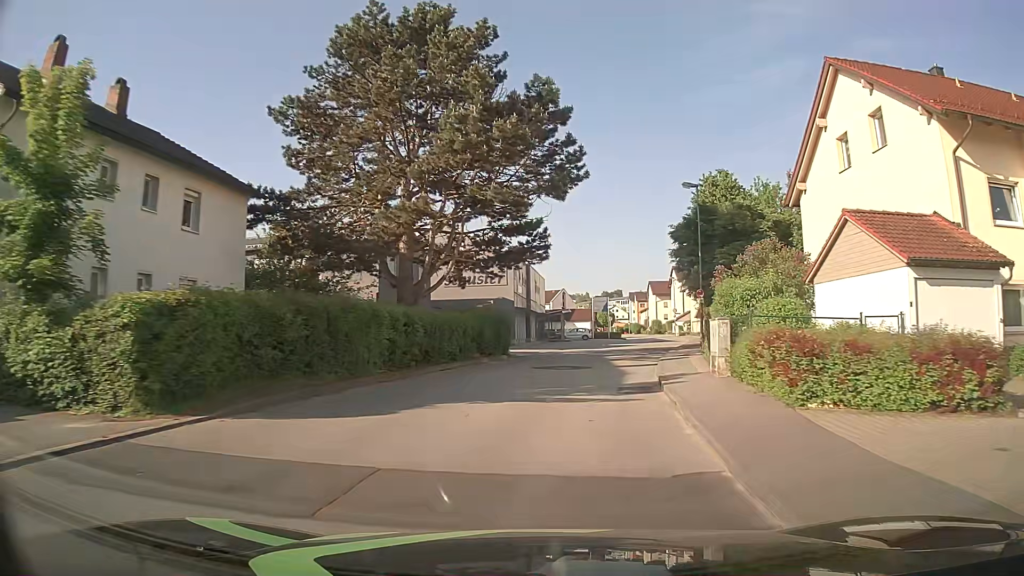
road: unclassified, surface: asphalt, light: Day
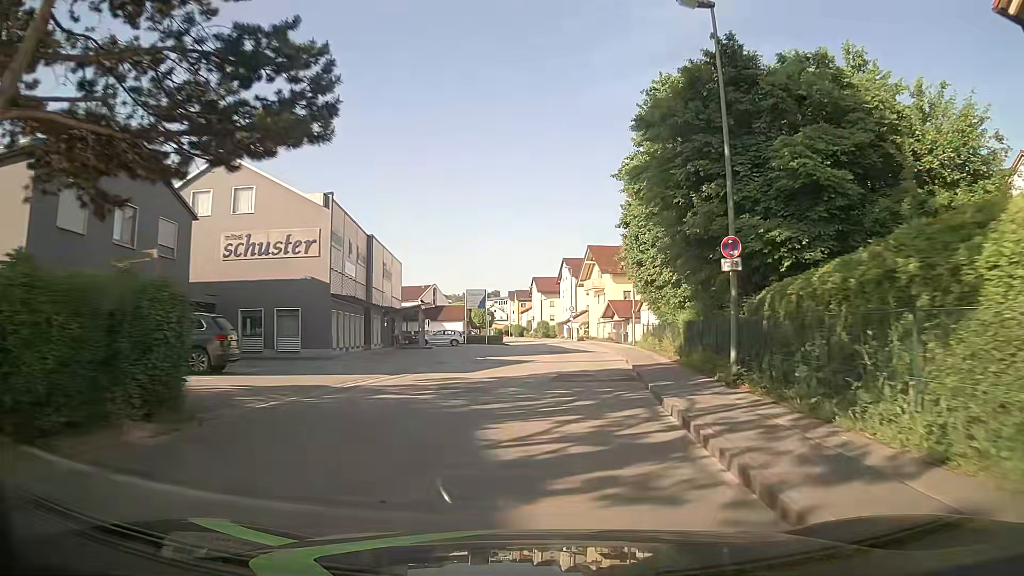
(+1.8, +20.5) m; +10°
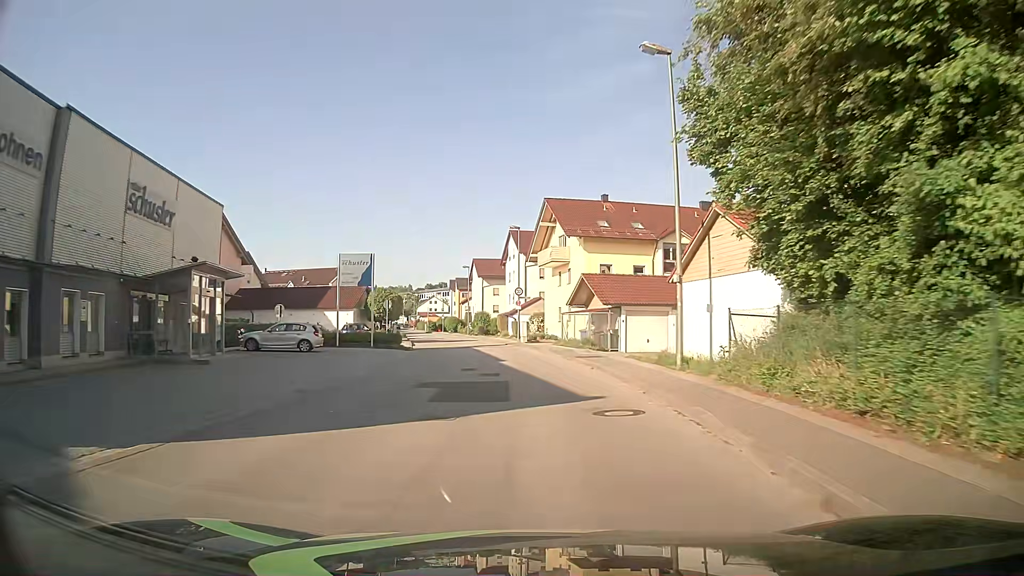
(+1.7, +26.6) m; +5°
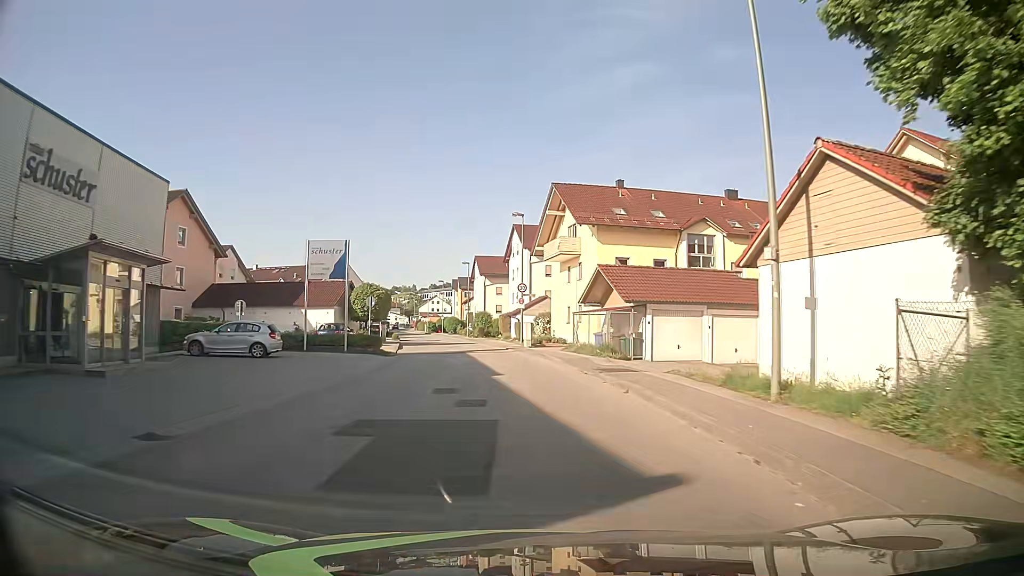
(0.0, +6.2) m; -1°
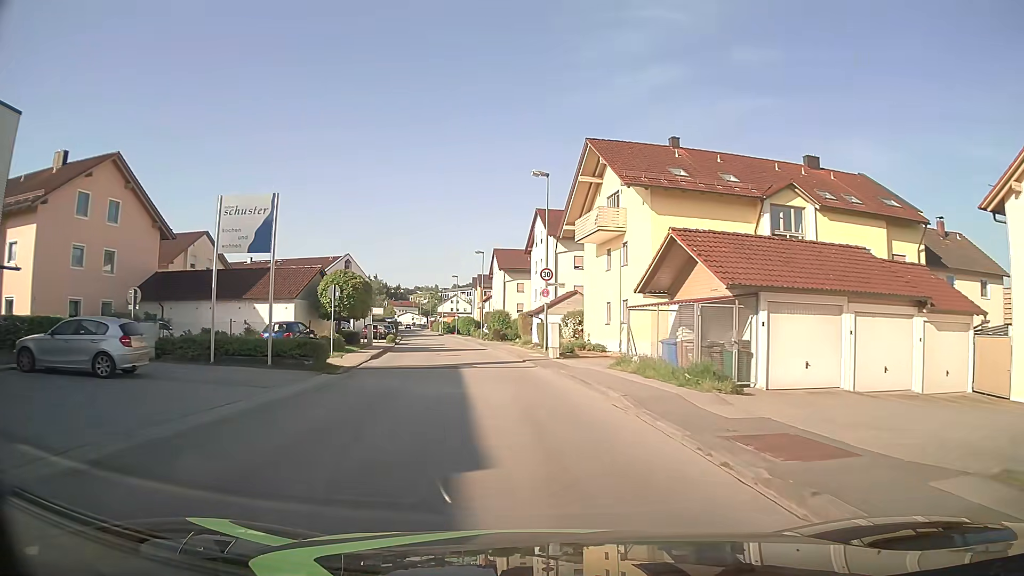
(-0.1, +11.6) m; -2°
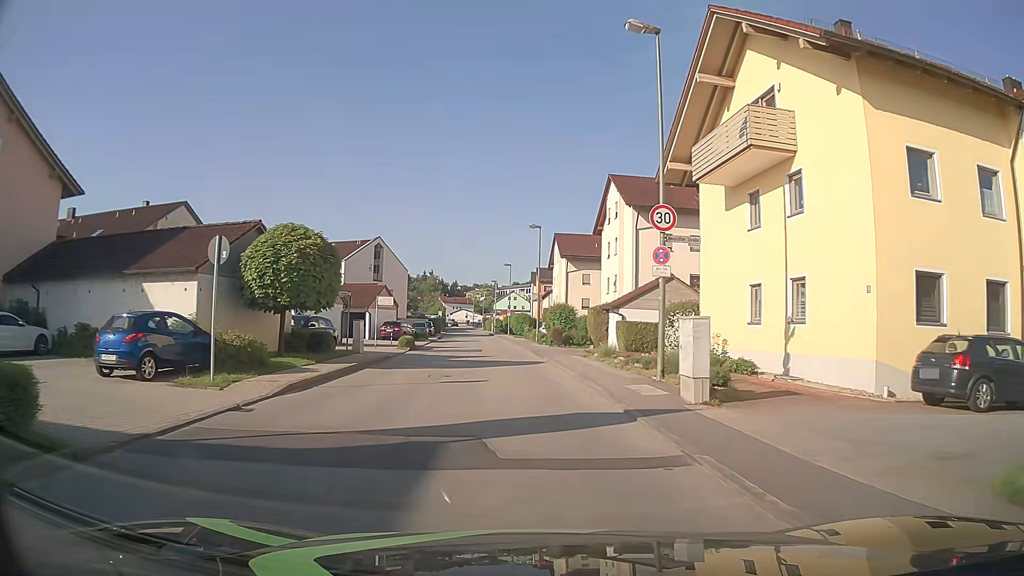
(-0.6, +15.5) m; -5°
(0, +10) (-1, +20) (-1, +30) (-2, +40) (-3, +50) (-4, +60) (-4, +70) (-5, +80) (-6, +90) (-7, +100) m
